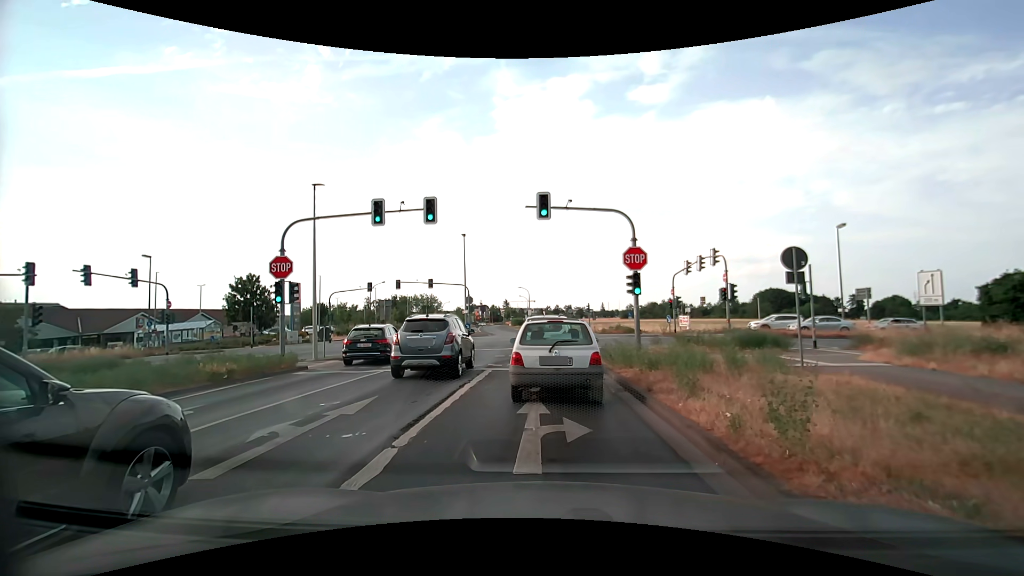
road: tertiary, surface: asphalt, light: Day
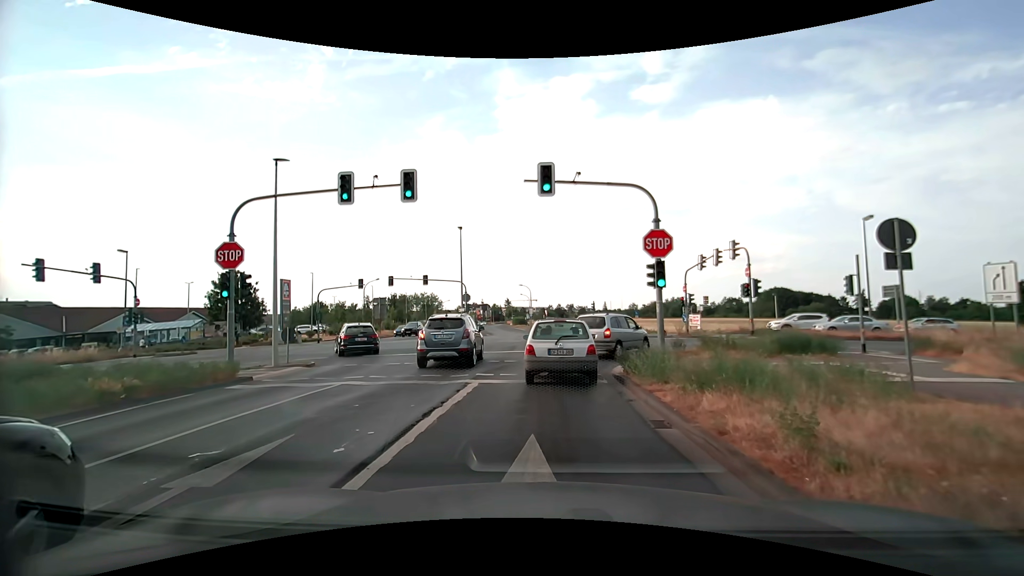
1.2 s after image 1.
(0.0, +3.6) m; 0°
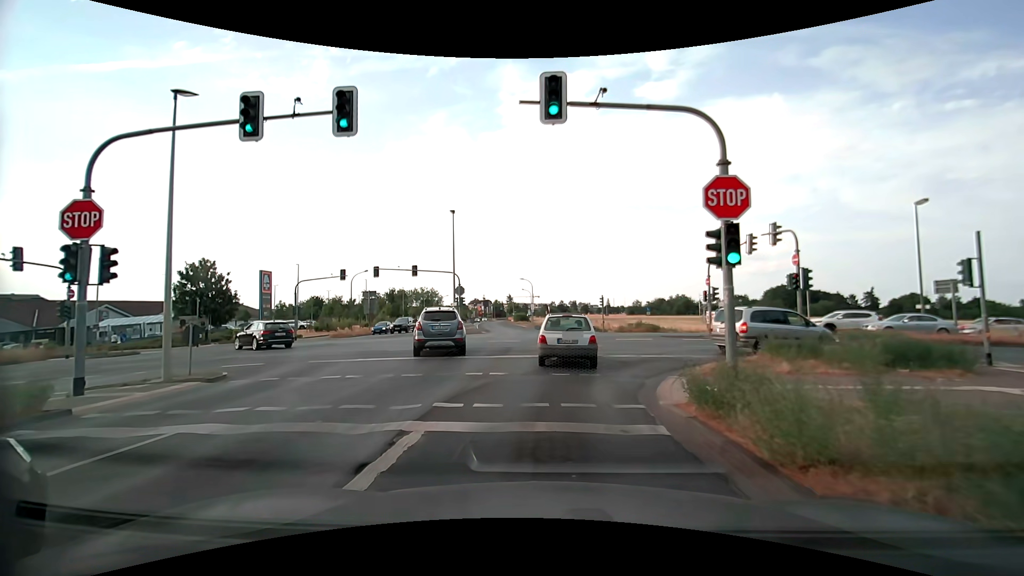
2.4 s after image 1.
(-0.1, +5.5) m; -1°
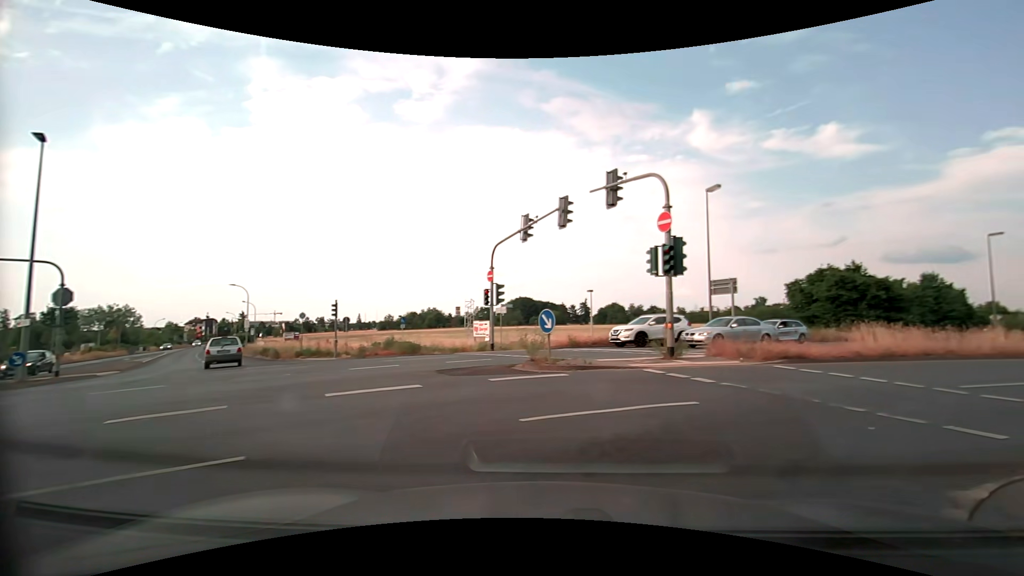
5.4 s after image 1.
(+1.7, +15.0) m; +26°
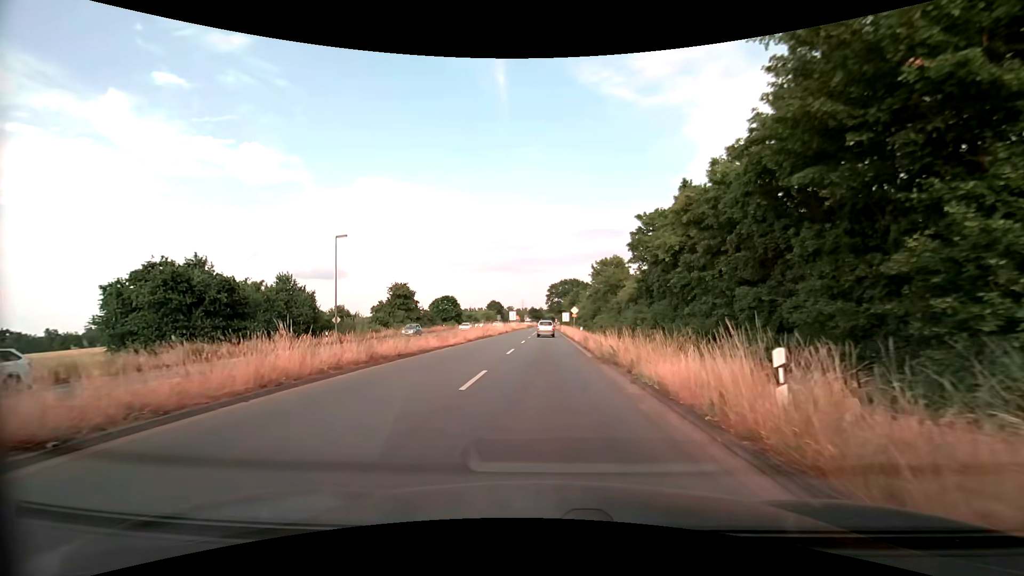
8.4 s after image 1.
(+9.8, +11.9) m; +61°
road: primary
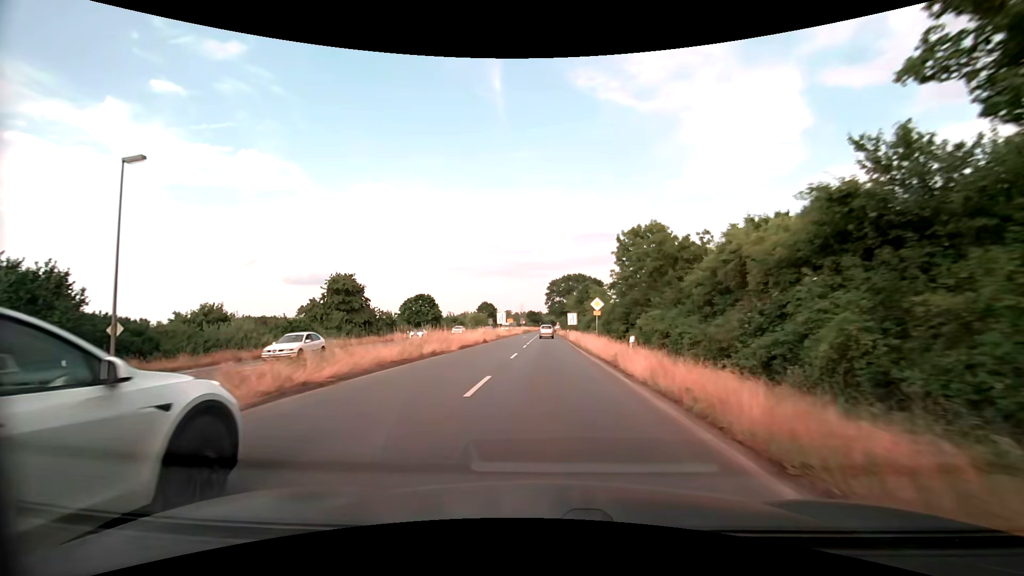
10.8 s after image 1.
(+0.2, +25.6) m; +1°
